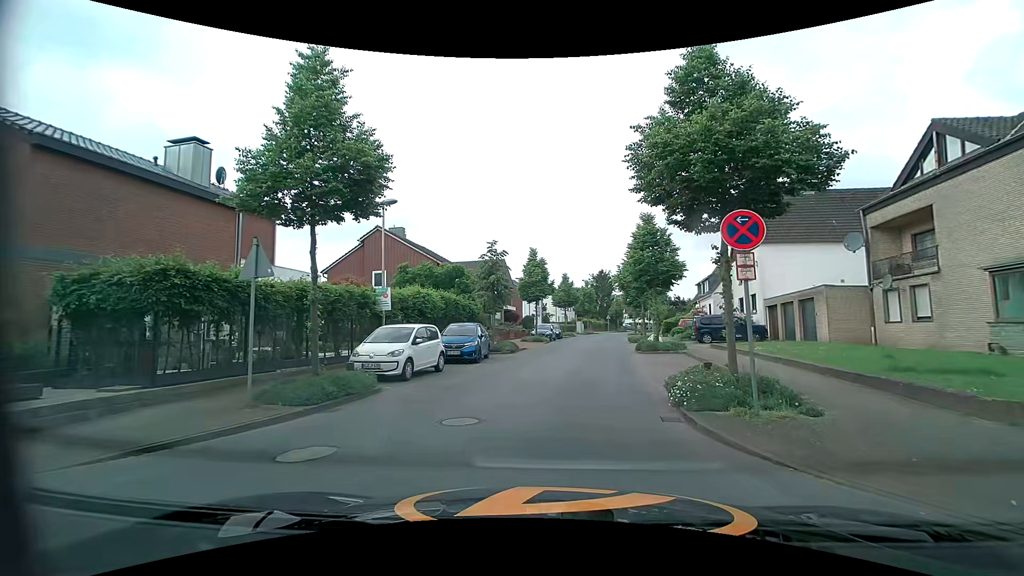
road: residential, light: Day
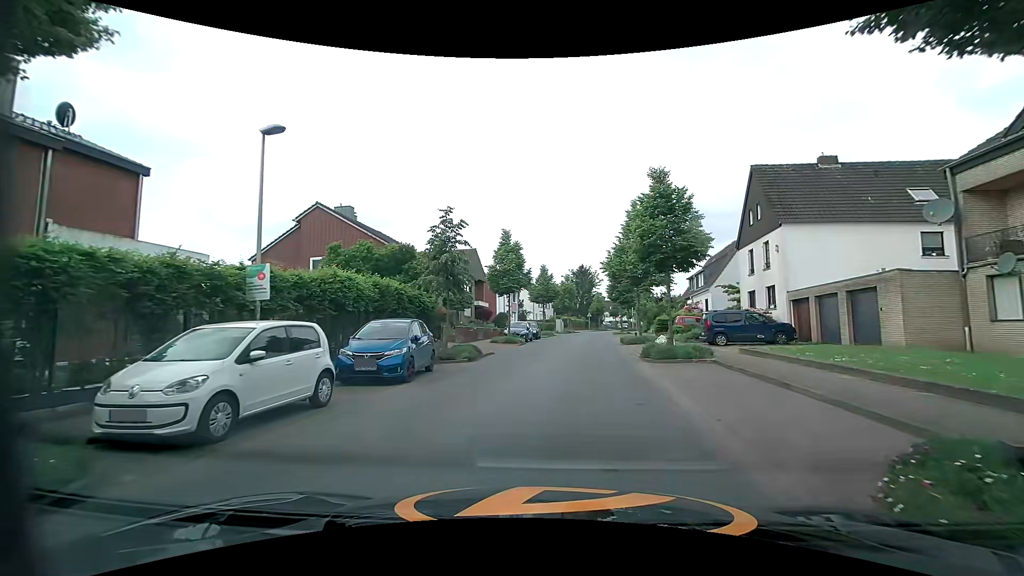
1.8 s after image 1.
(0.0, +7.1) m; +3°
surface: asphalt
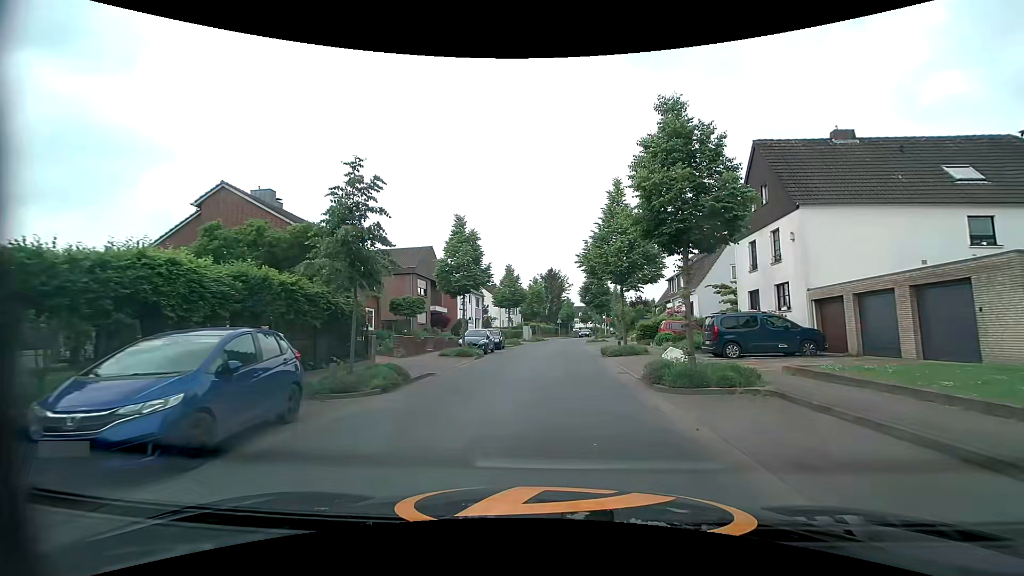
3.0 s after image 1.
(+0.1, +6.4) m; +2°
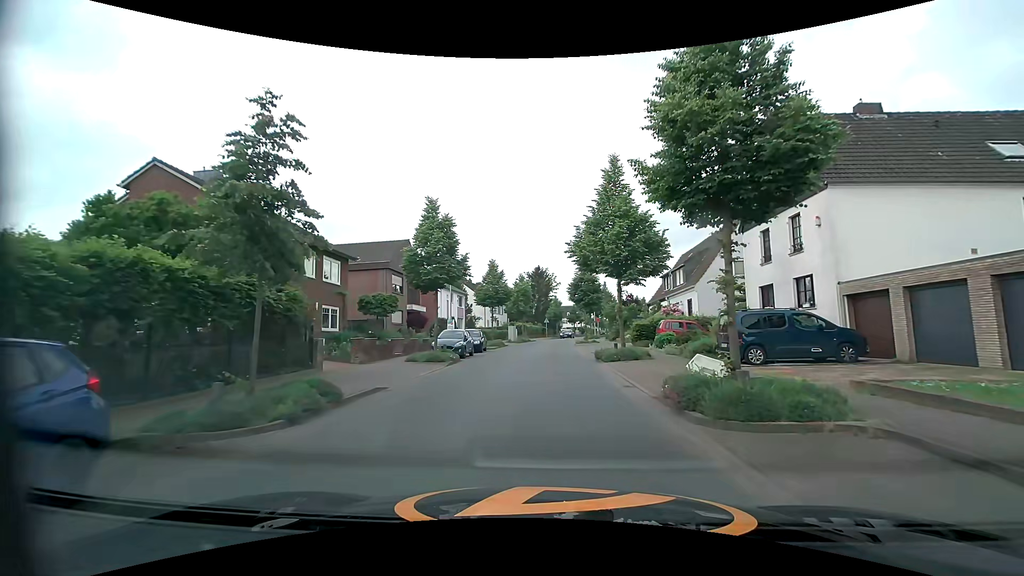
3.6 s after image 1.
(0.0, +3.6) m; +2°
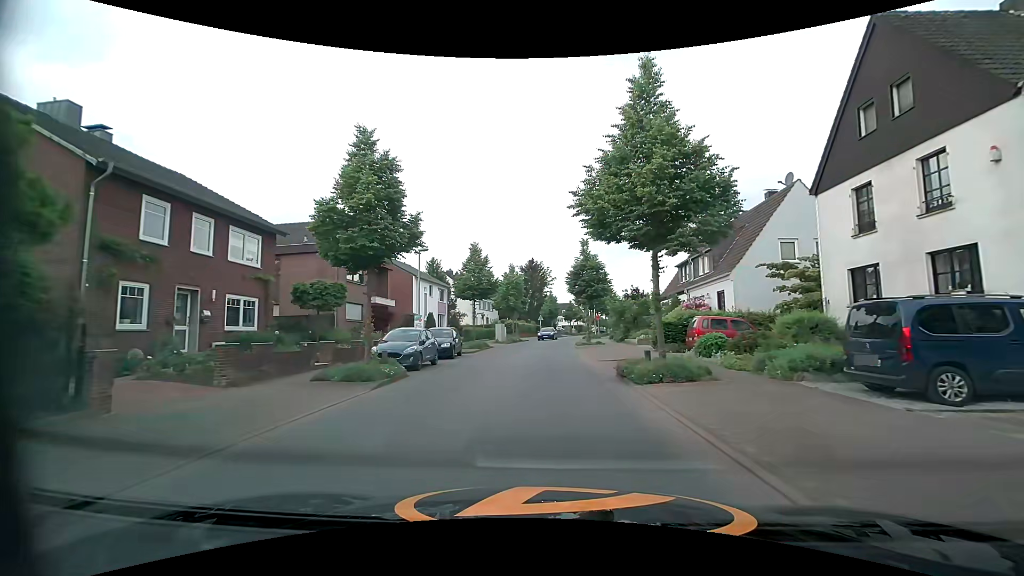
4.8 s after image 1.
(0.0, +8.1) m; +1°
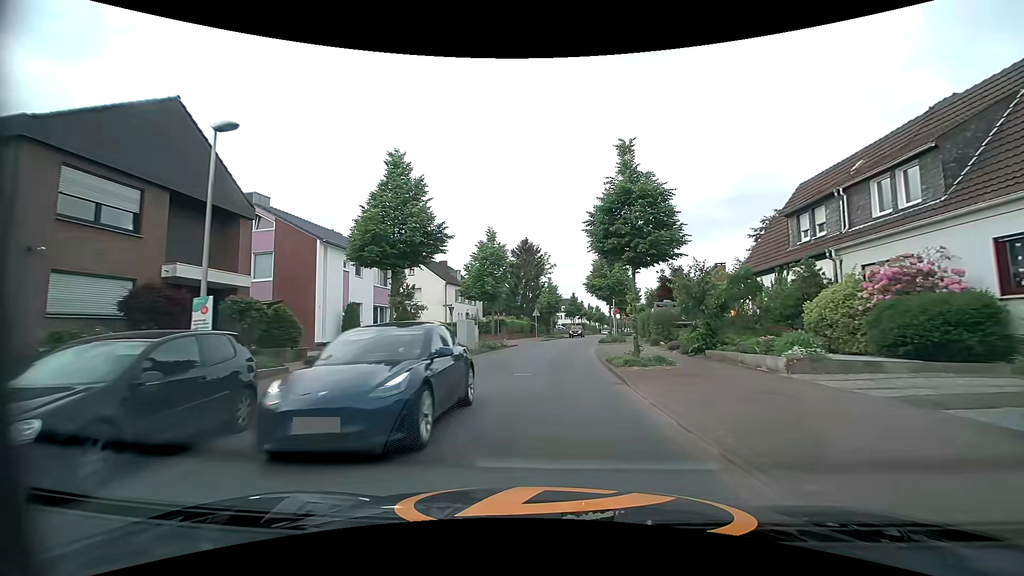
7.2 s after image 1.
(-0.4, +19.1) m; -1°
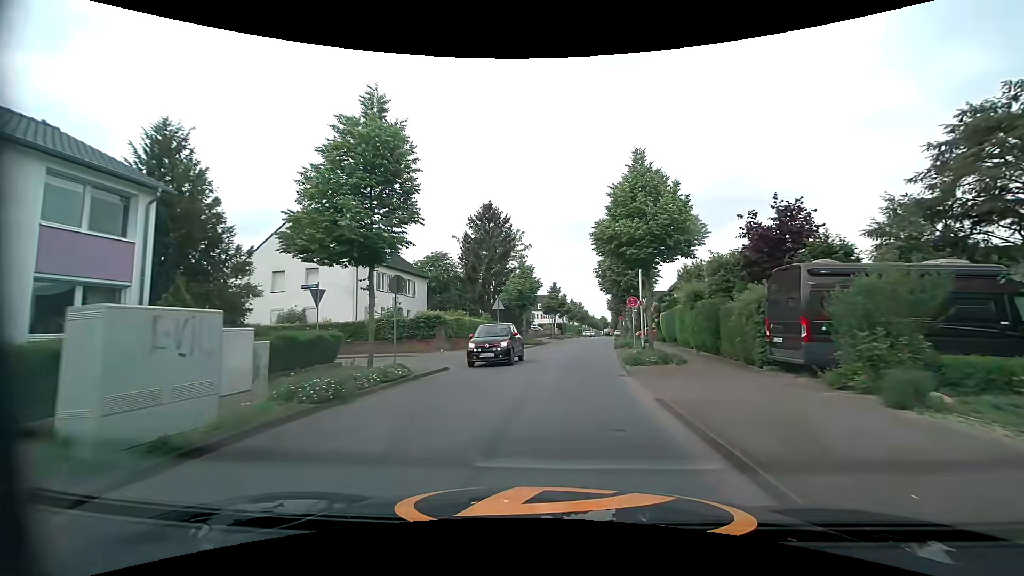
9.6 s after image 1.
(+0.4, +20.7) m; +3°
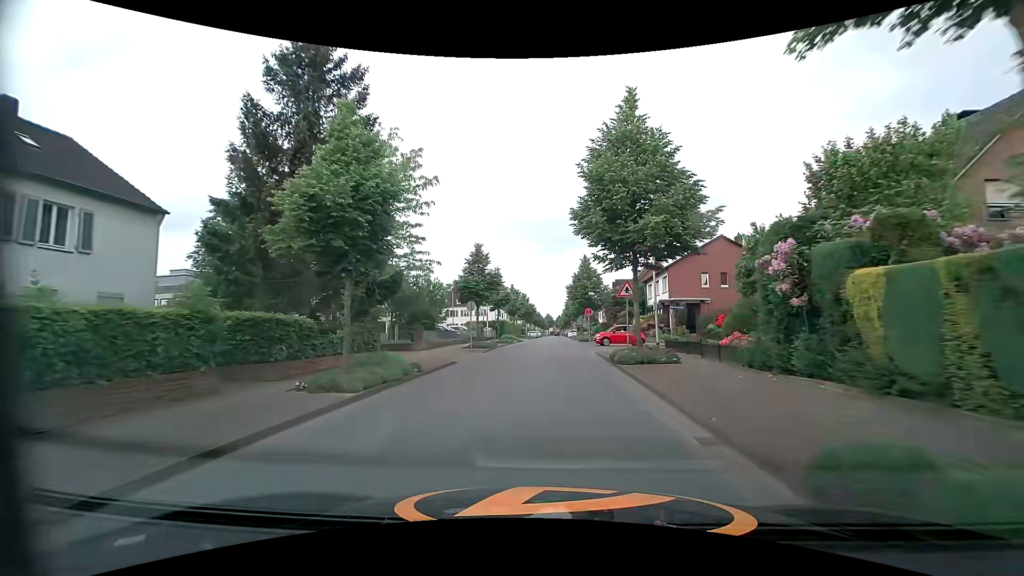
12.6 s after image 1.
(+1.6, +28.0) m; +5°
(0, +10) (+1, +20) (+1, +30) (+1, +40) (+2, +50) (+2, +60) (+3, +70) (+3, +80) (+3, +90) (+4, +100) m
